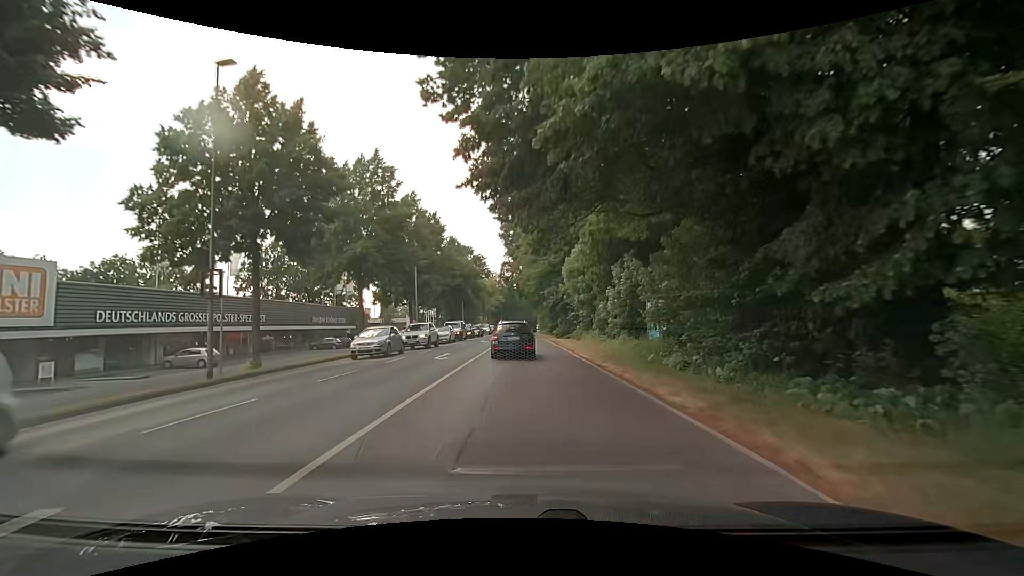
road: secondary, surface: asphalt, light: Day
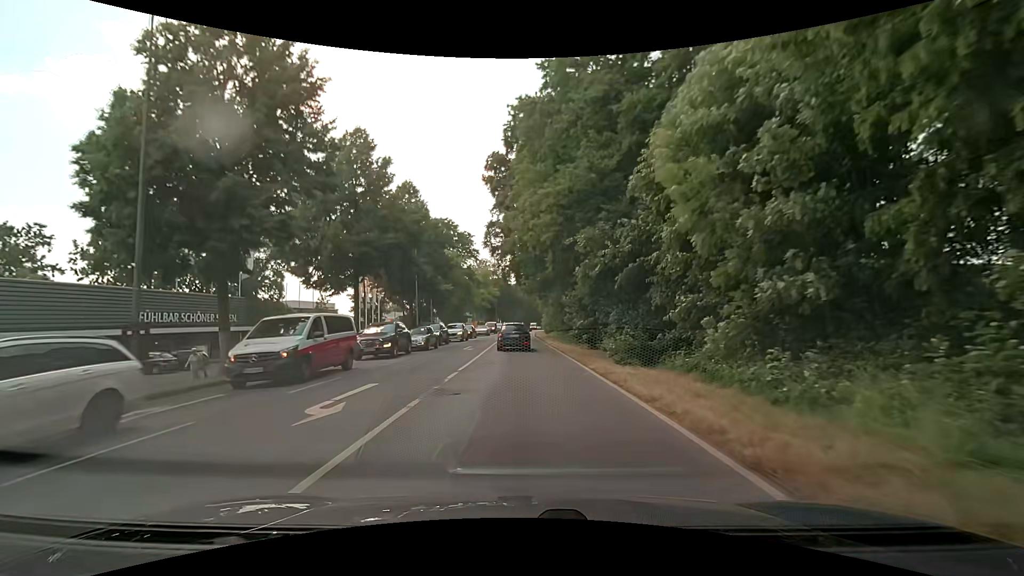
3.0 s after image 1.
(+0.3, +32.4) m; 0°
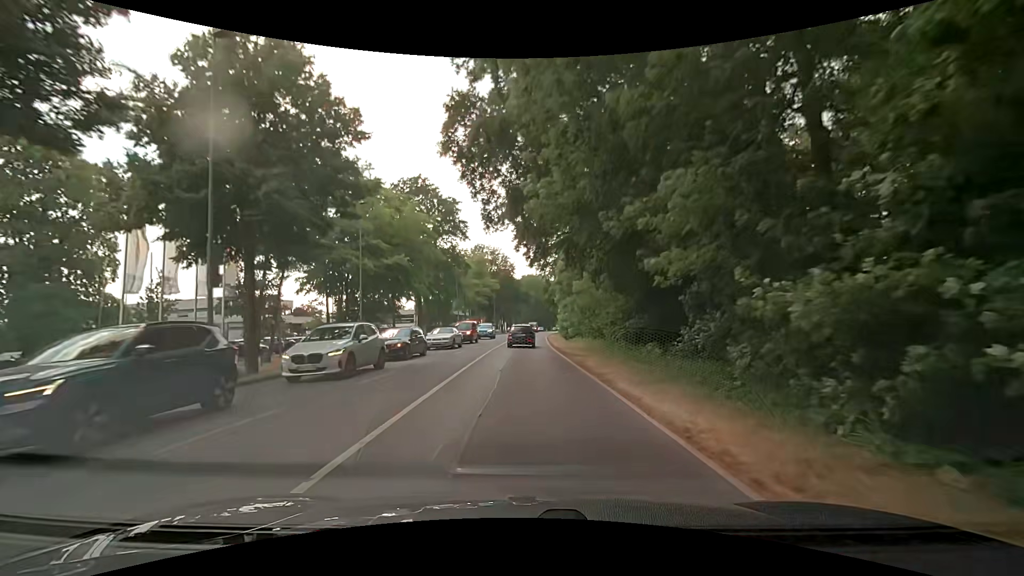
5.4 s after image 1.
(0.0, +29.1) m; 0°
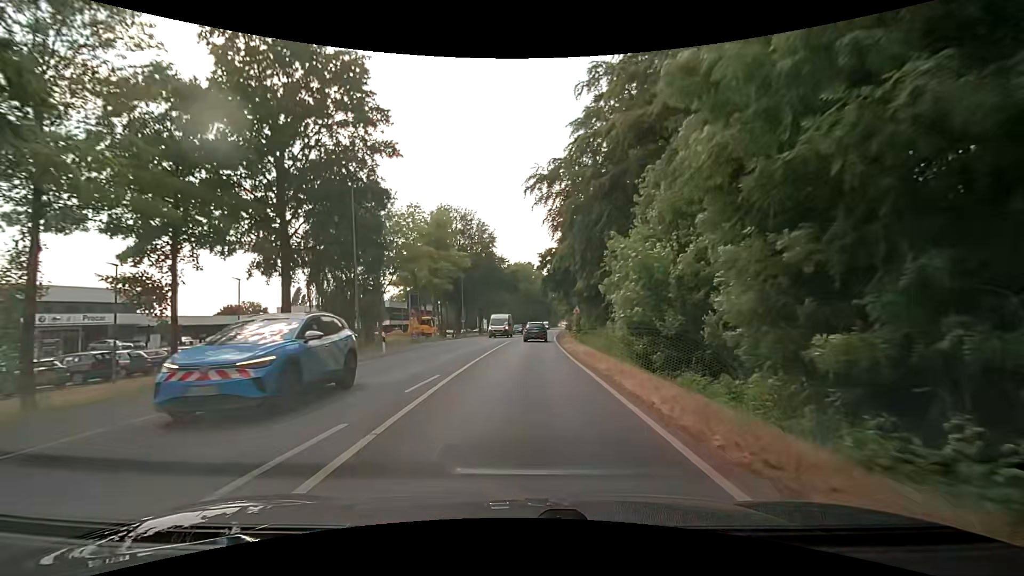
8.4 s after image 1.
(+0.1, +38.1) m; +2°
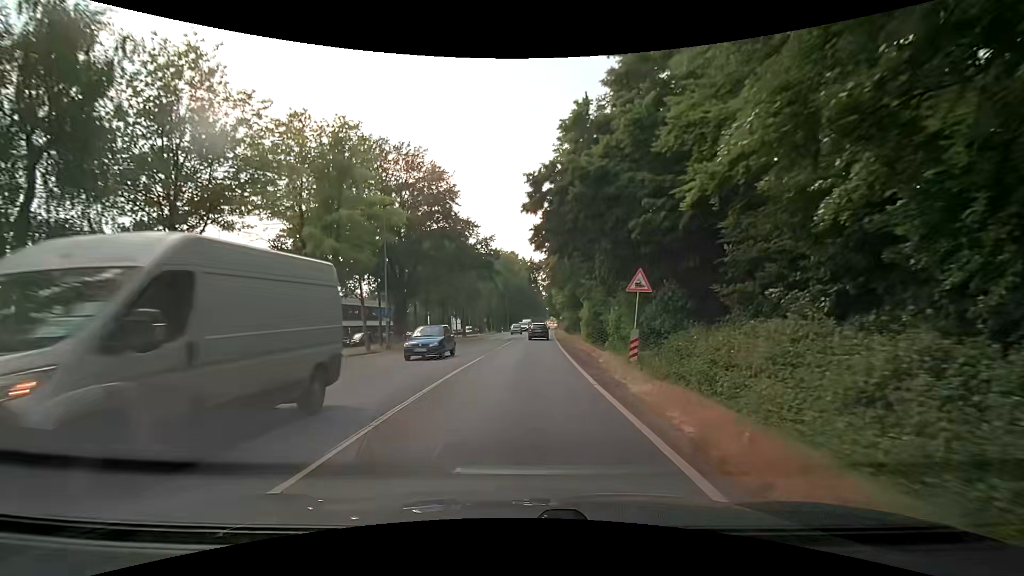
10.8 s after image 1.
(+0.2, +29.6) m; +1°
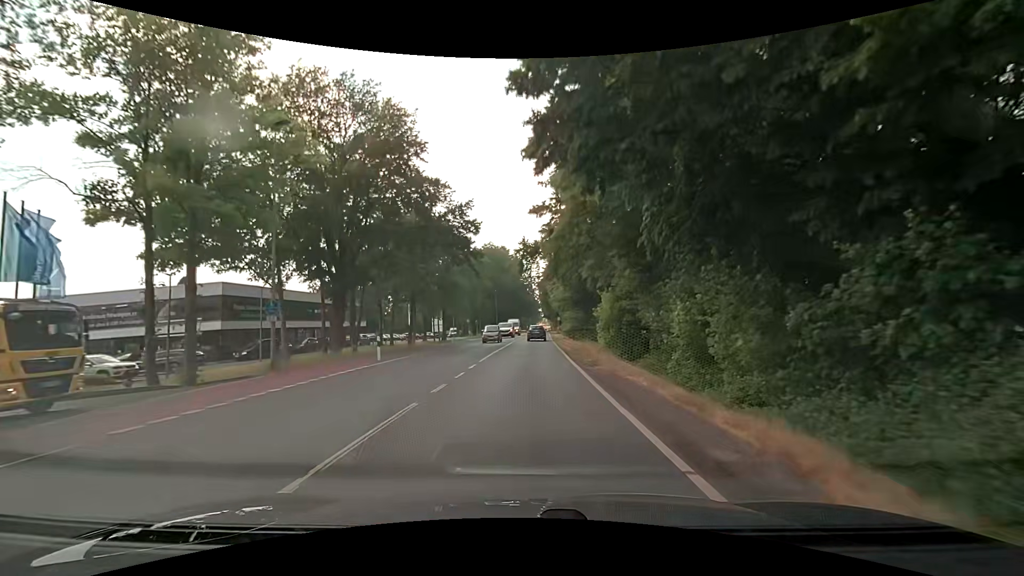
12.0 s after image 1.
(0.0, +14.8) m; 0°
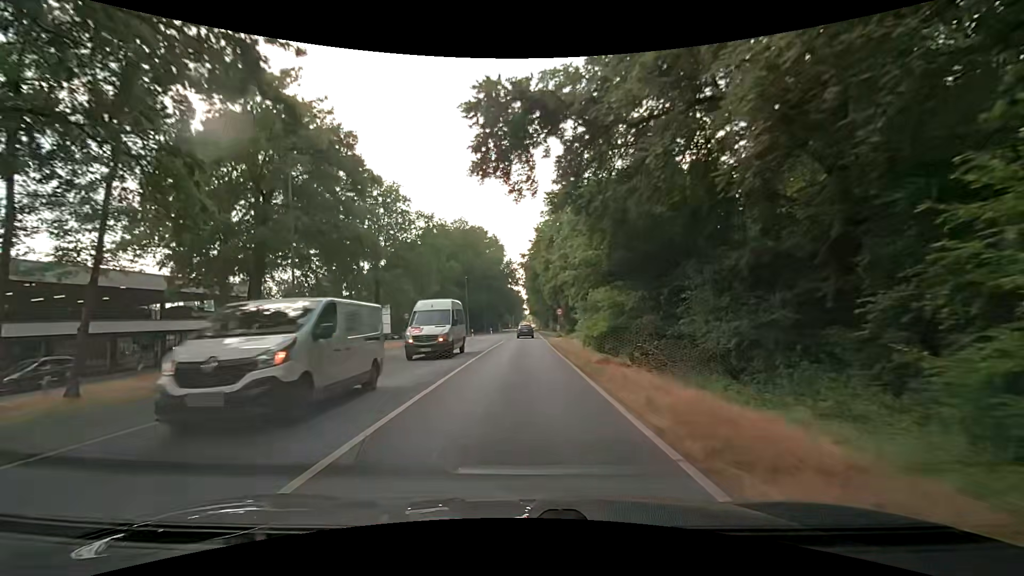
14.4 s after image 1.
(+1.0, +30.4) m; +2°
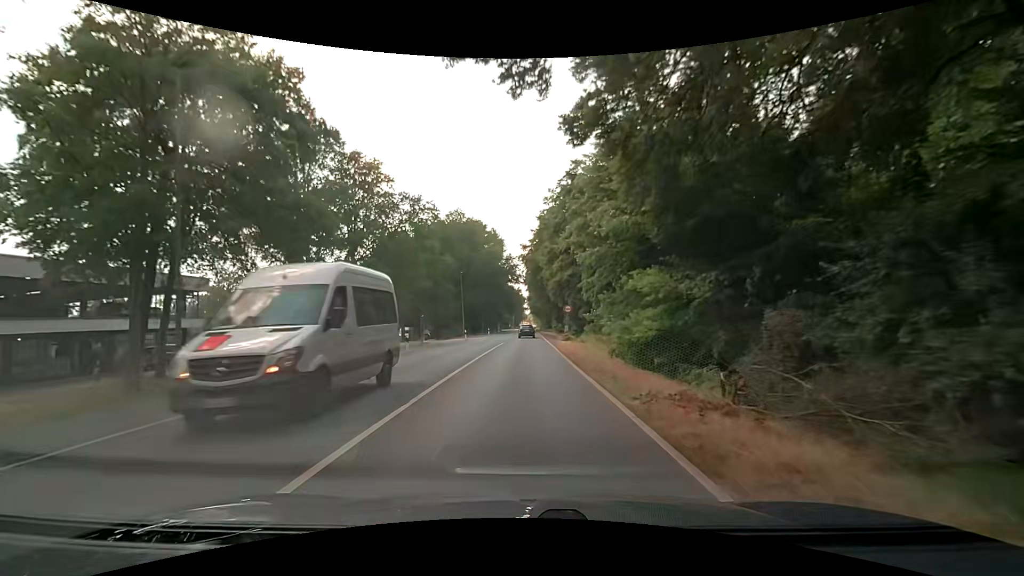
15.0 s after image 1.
(+0.1, +7.8) m; 0°
(0, +10) (0, +20) (0, +30) (0, +40) (+1, +50) (+1, +60) (+1, +70) (+1, +80) (+2, +90) (+2, +100) m
